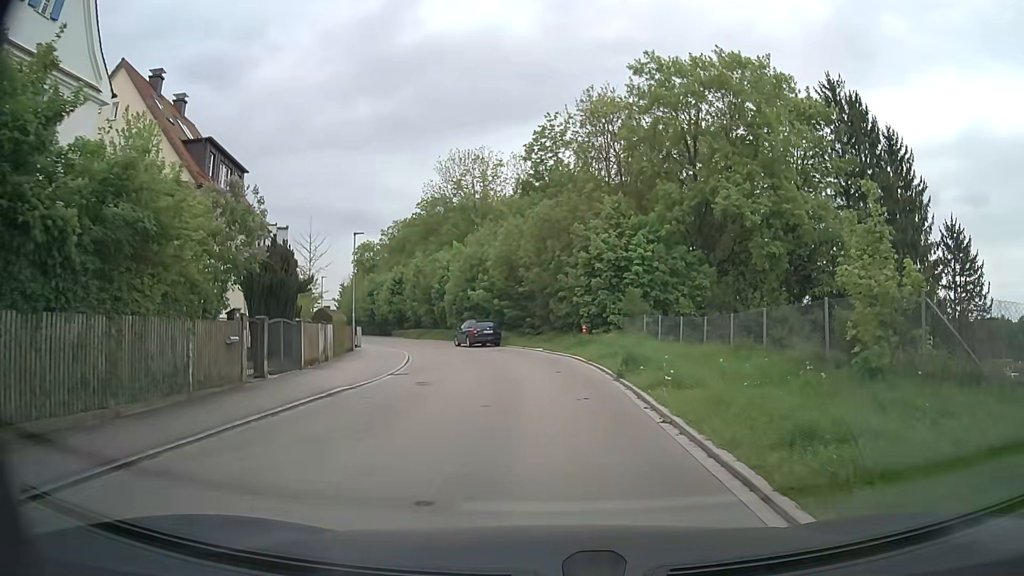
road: residential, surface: asphalt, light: Day
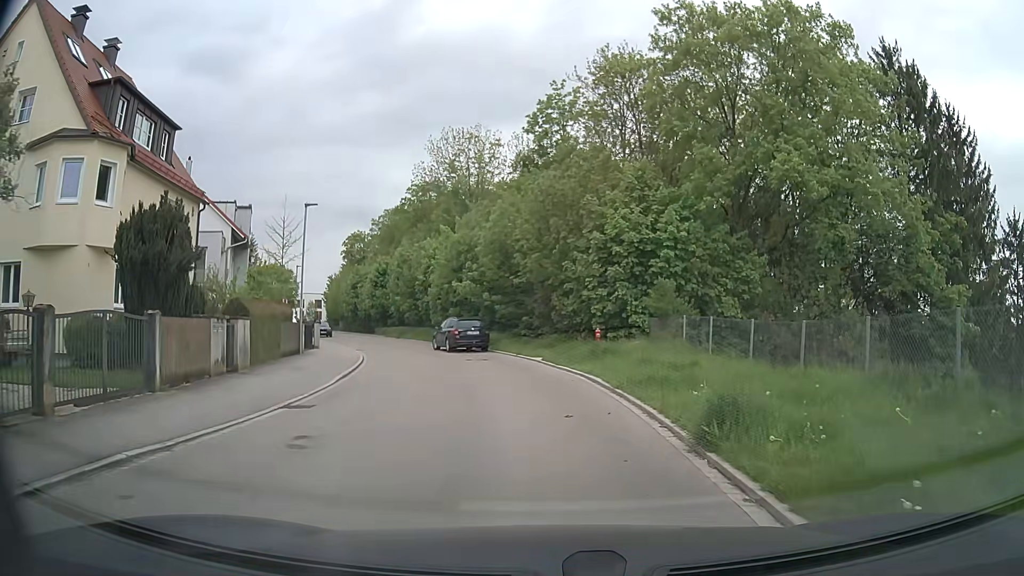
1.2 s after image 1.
(0.0, +7.6) m; -1°
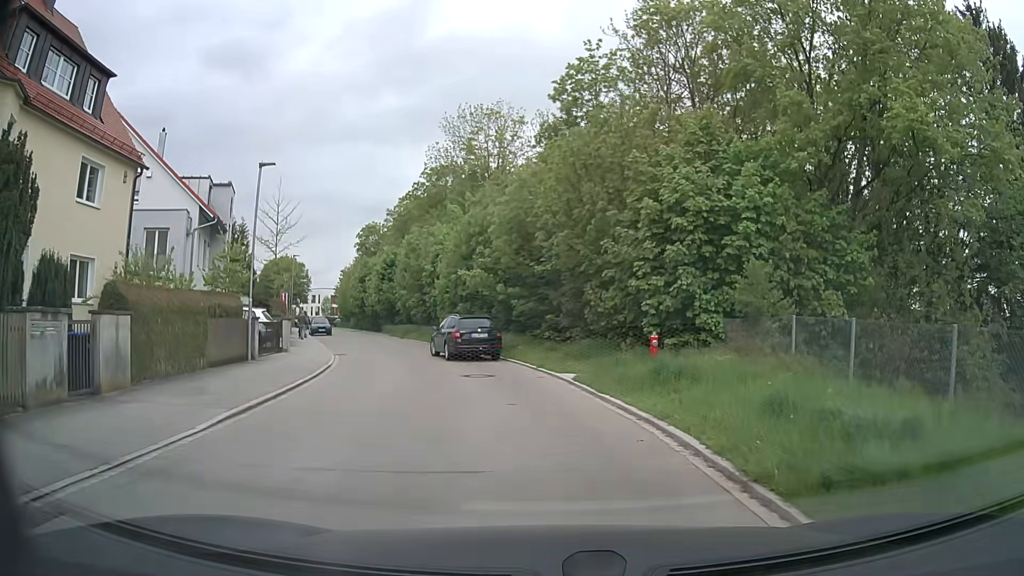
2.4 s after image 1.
(0.0, +7.0) m; -1°
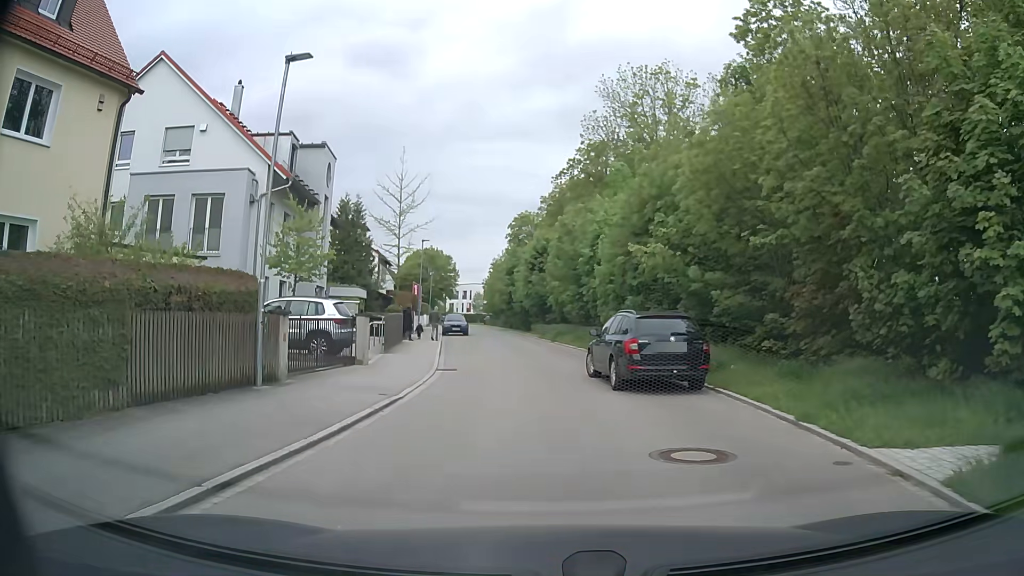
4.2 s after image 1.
(-1.0, +9.1) m; -14°
